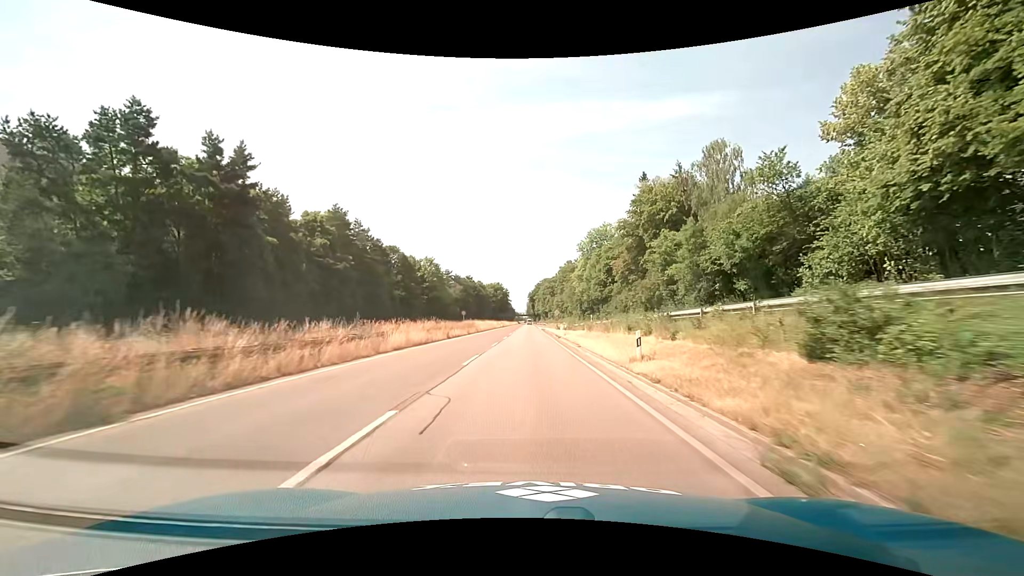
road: trunk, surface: asphalt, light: Day
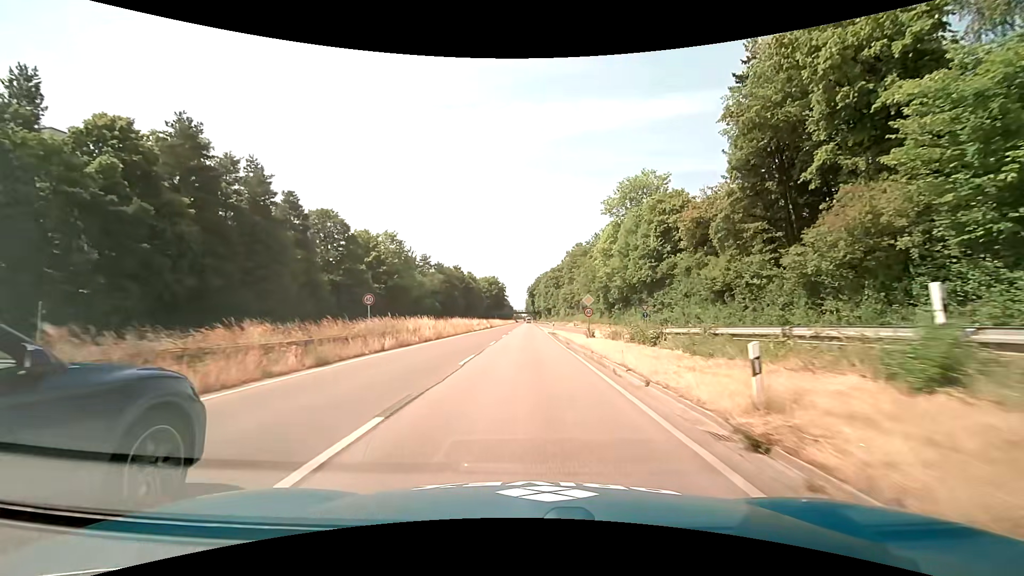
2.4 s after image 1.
(0.0, +36.6) m; 0°
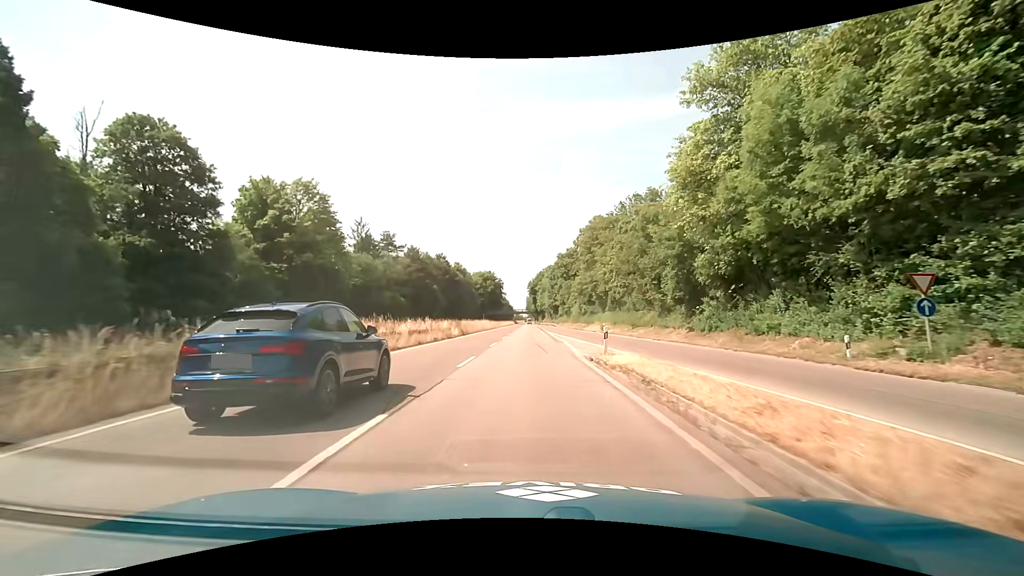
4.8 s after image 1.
(0.0, +36.6) m; 0°
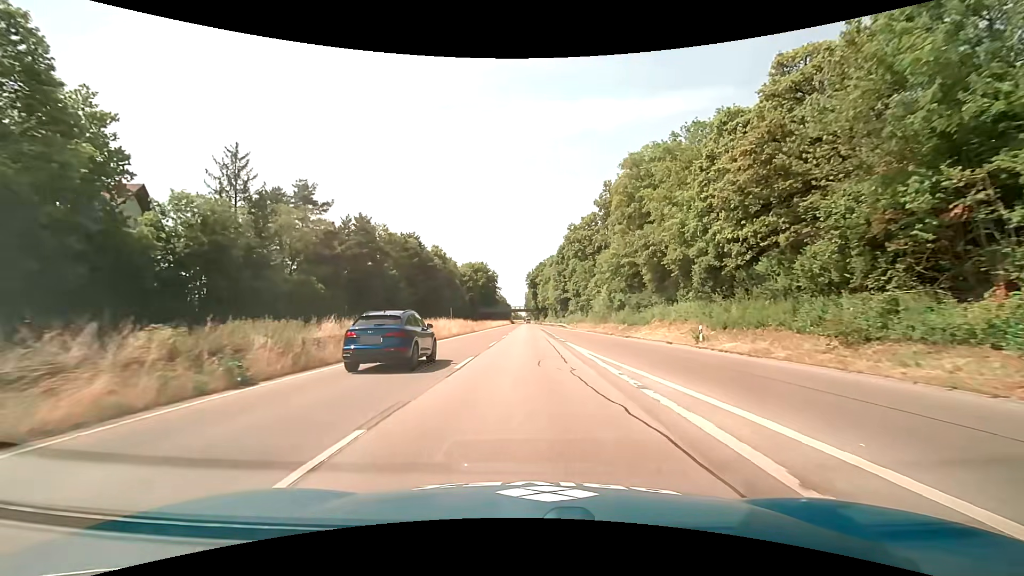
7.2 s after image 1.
(-0.1, +36.6) m; 0°
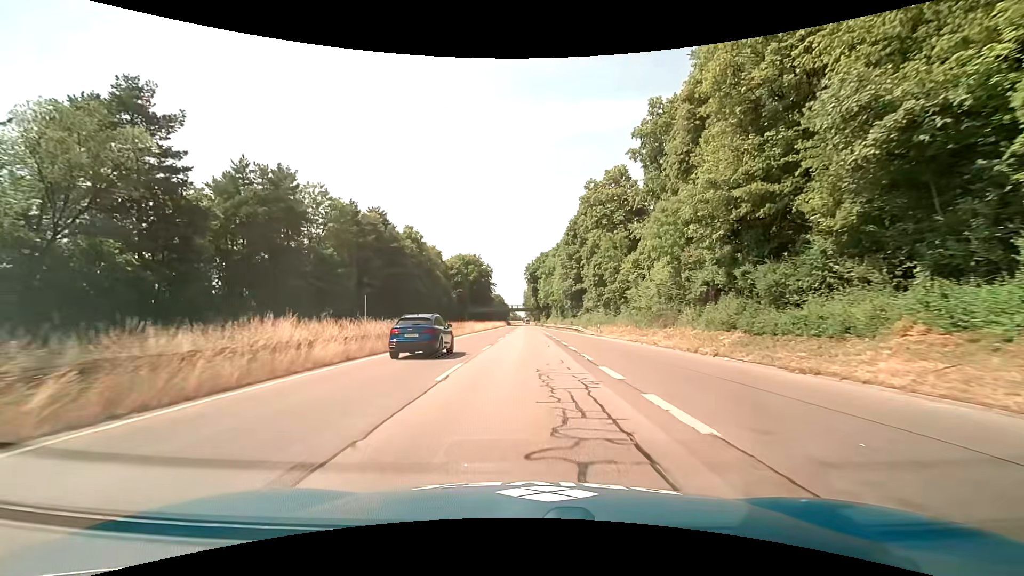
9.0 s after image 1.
(0.0, +27.5) m; 0°
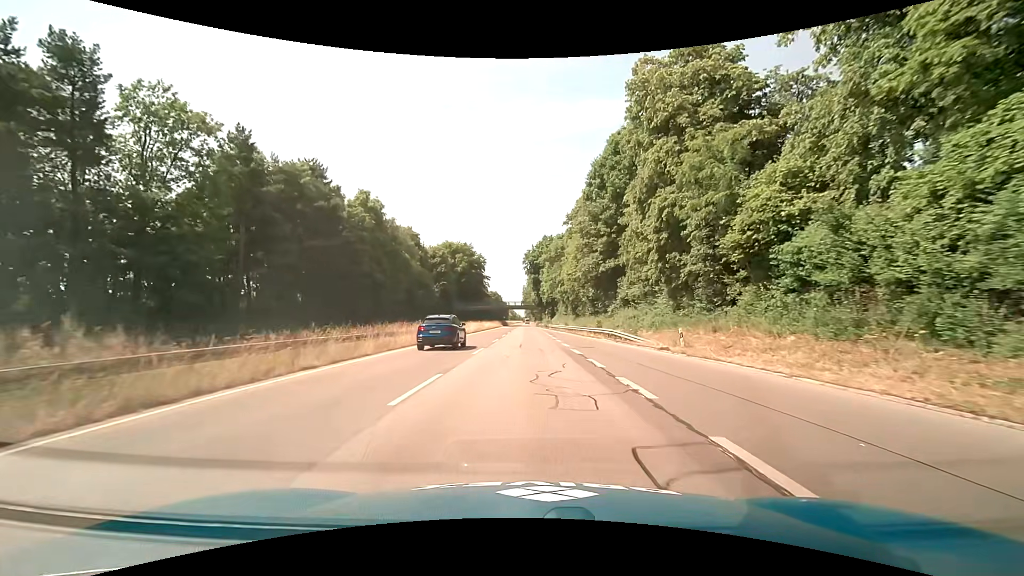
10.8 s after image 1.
(-0.1, +27.5) m; 0°
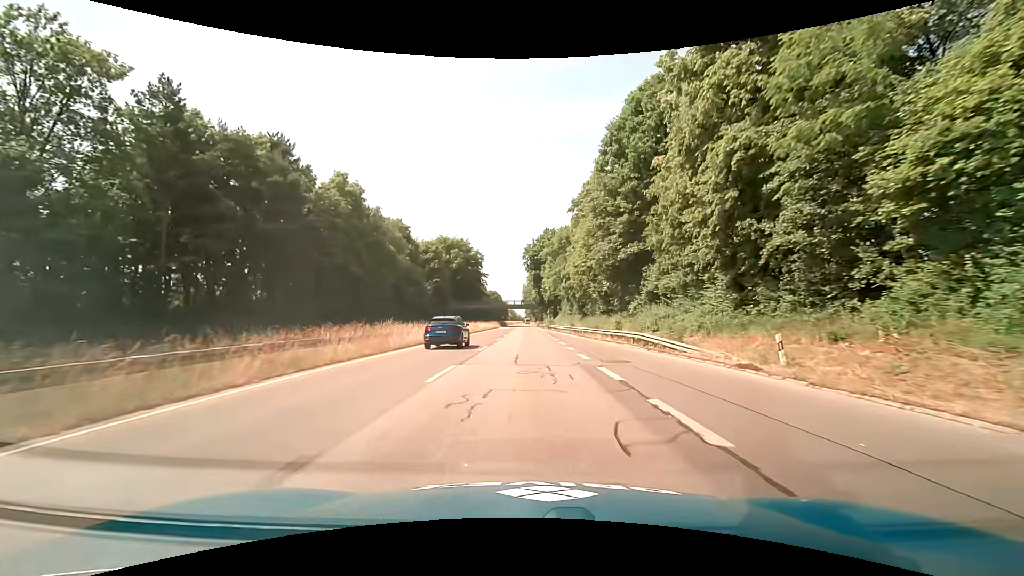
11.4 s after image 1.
(0.0, +9.2) m; 0°
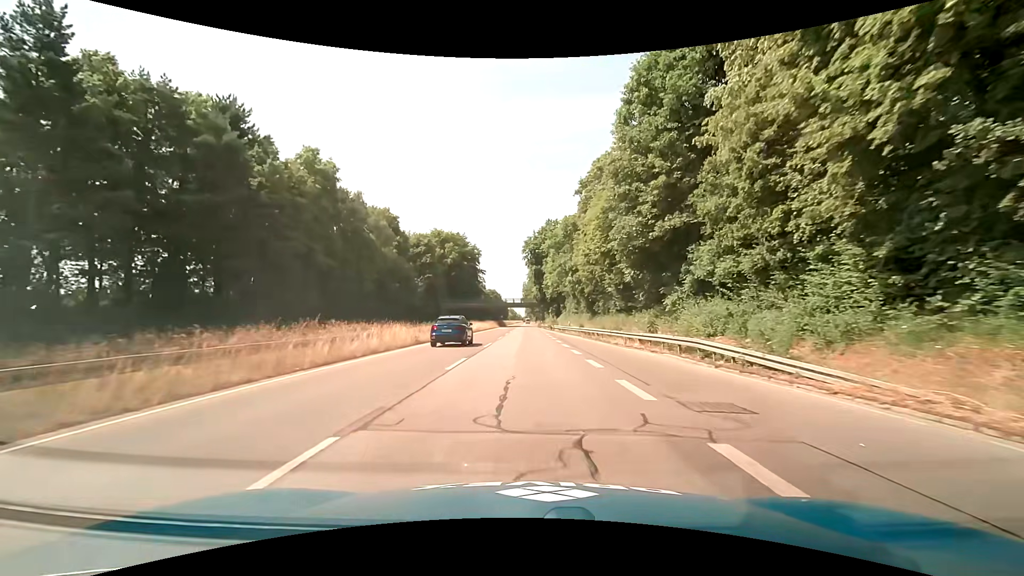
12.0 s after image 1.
(-0.1, +9.2) m; -1°
(0, +10) (0, +20) (0, +30) (0, +40) (0, +50) (0, +60) (0, +70) (0, +80) (0, +90) (0, +100) m
